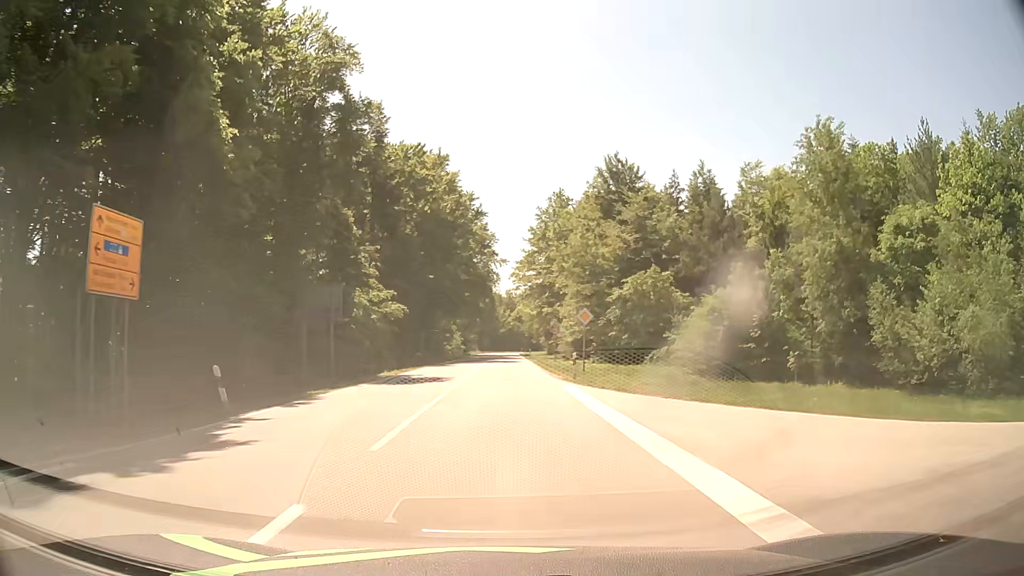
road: secondary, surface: asphalt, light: Day
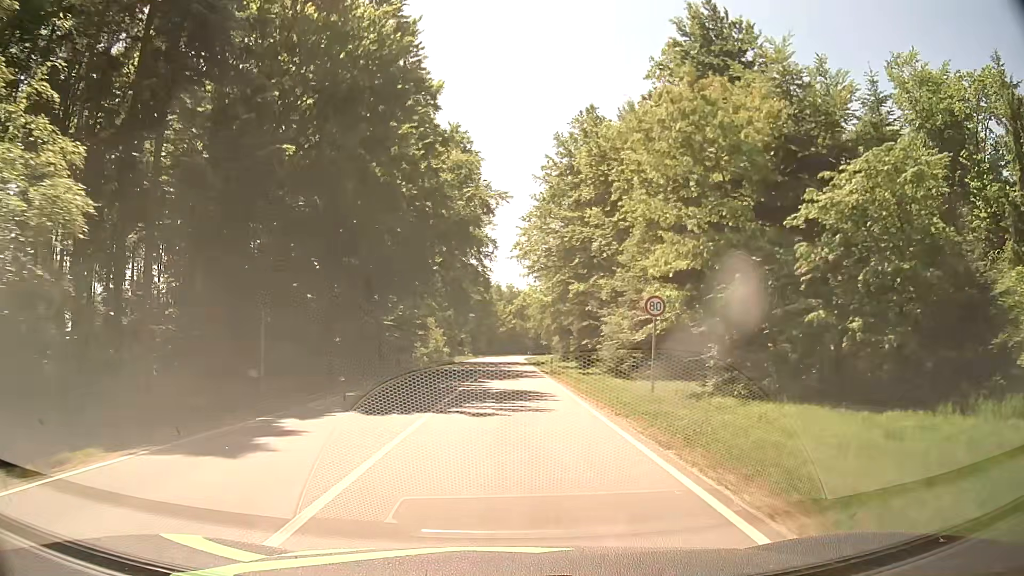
(-0.3, +36.2) m; -1°
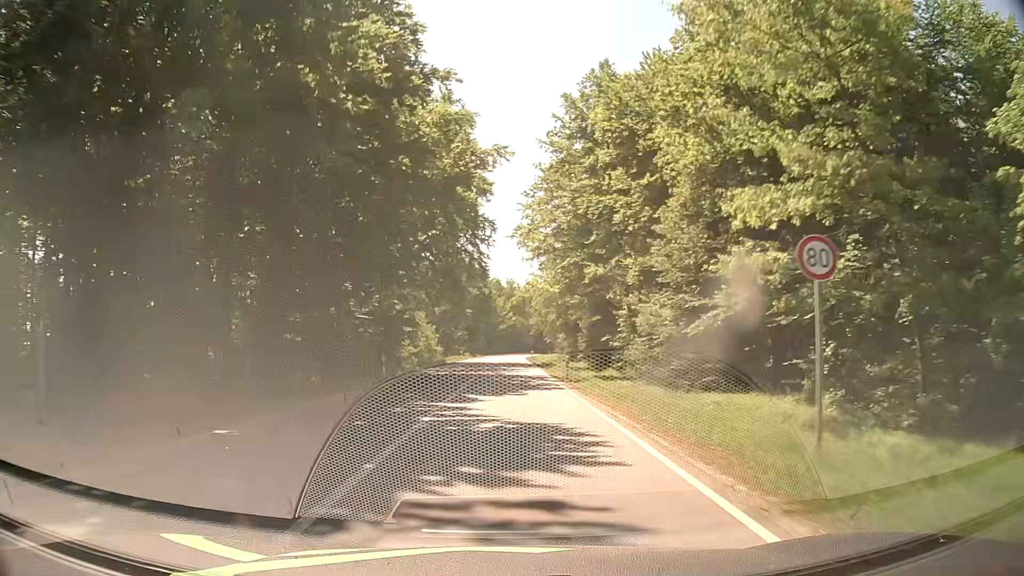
(0.0, +9.9) m; 0°
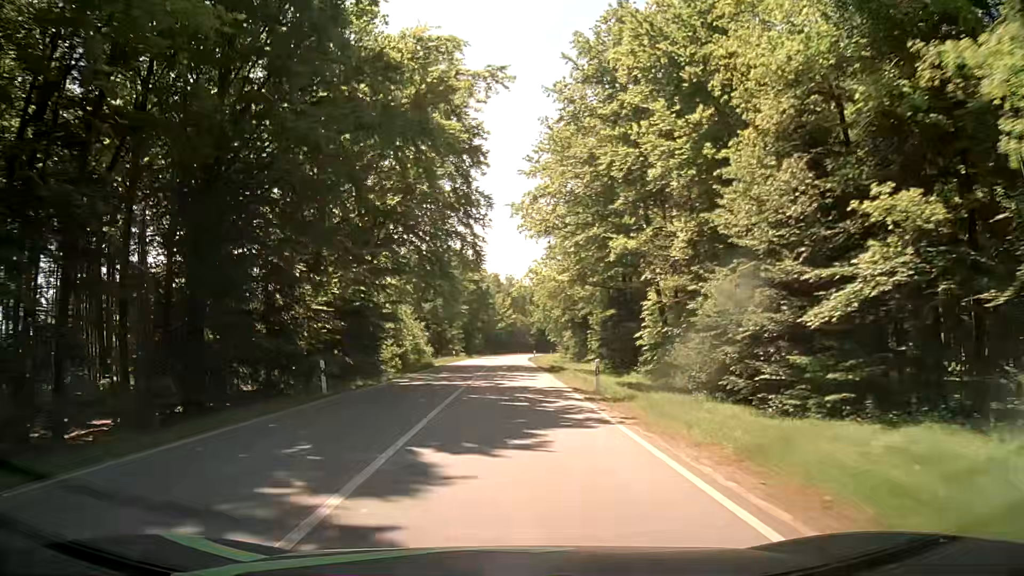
(0.0, +10.2) m; 0°
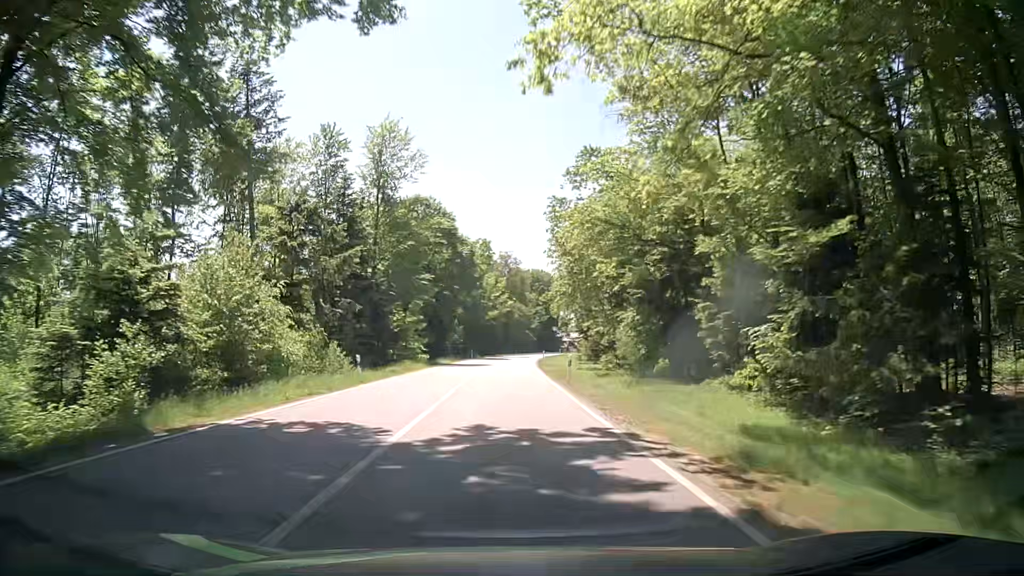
(0.0, +43.9) m; 0°
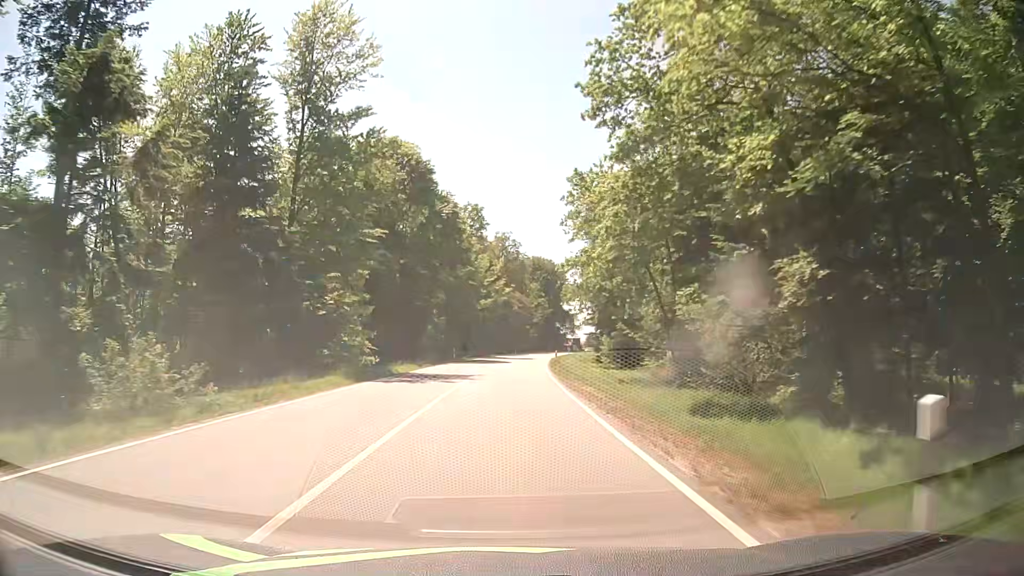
(+0.1, +23.2) m; +1°
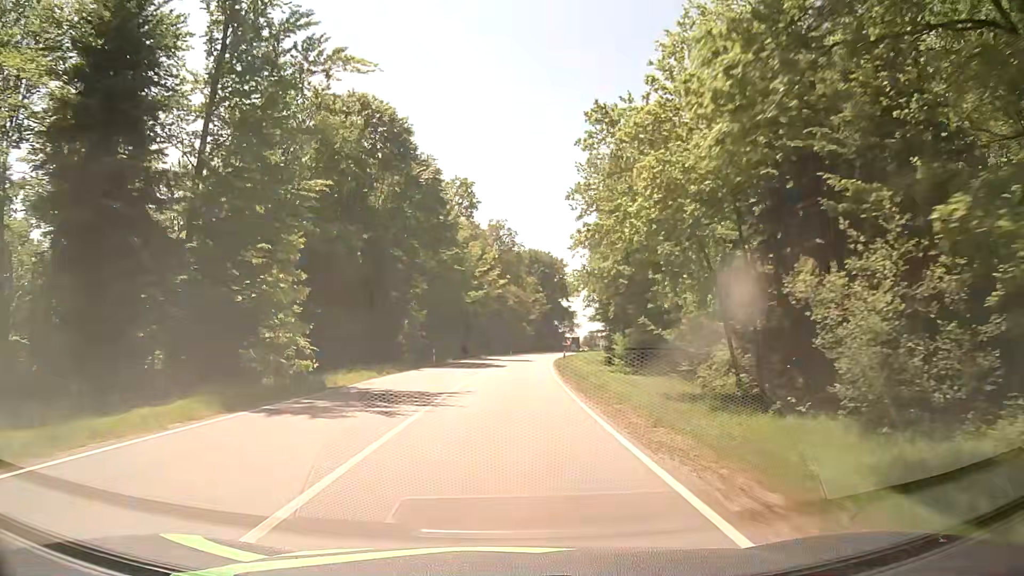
(0.0, +11.8) m; +1°
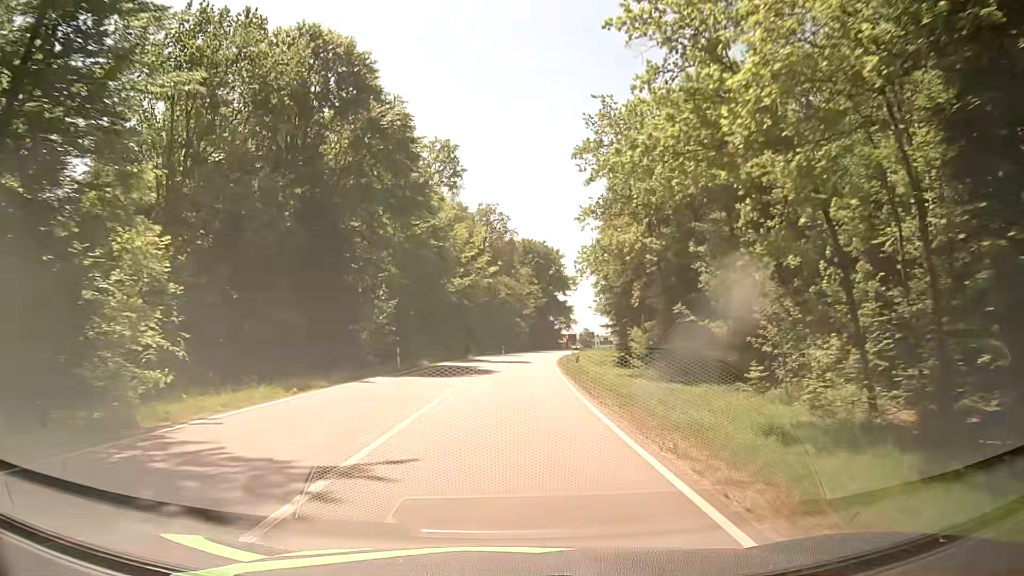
(+0.1, +11.9) m; +1°
(0, +10) (0, +20) (+1, +30) (+1, +40) (+2, +50) (+3, +60) (+4, +70) (+6, +80) (+7, +90) (+9, +99) m
